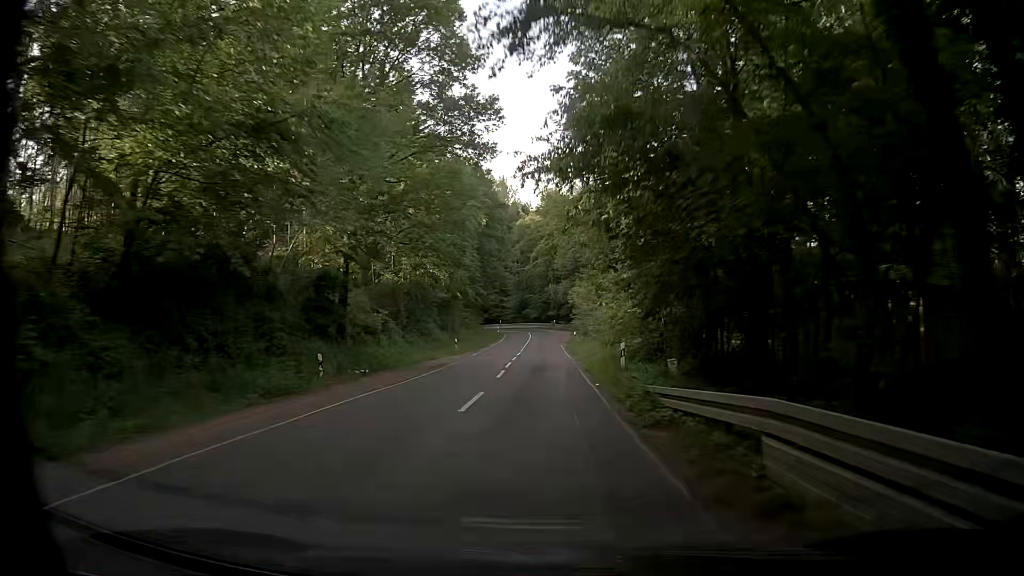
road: secondary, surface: asphalt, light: Day
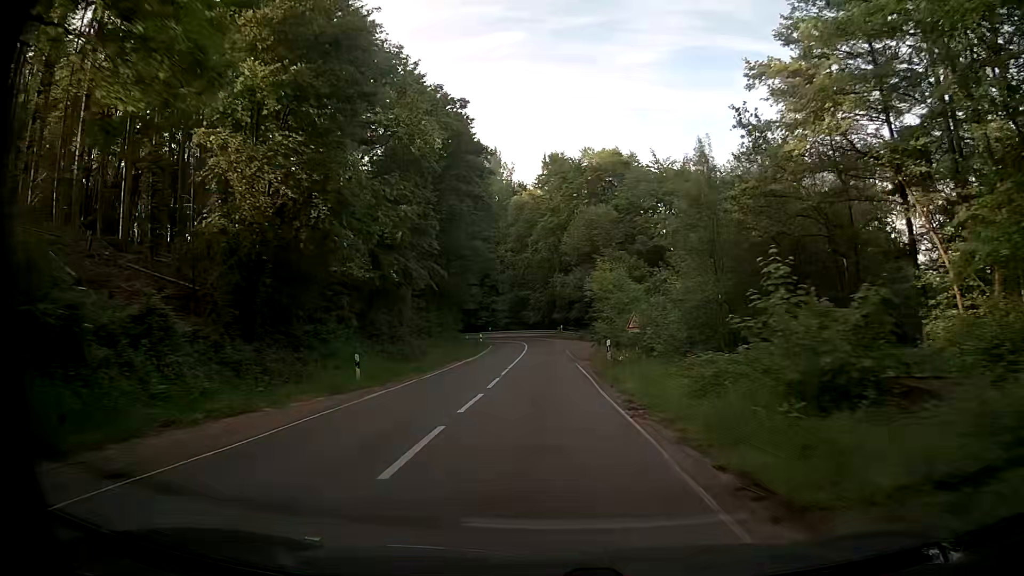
(+0.3, +26.9) m; 0°
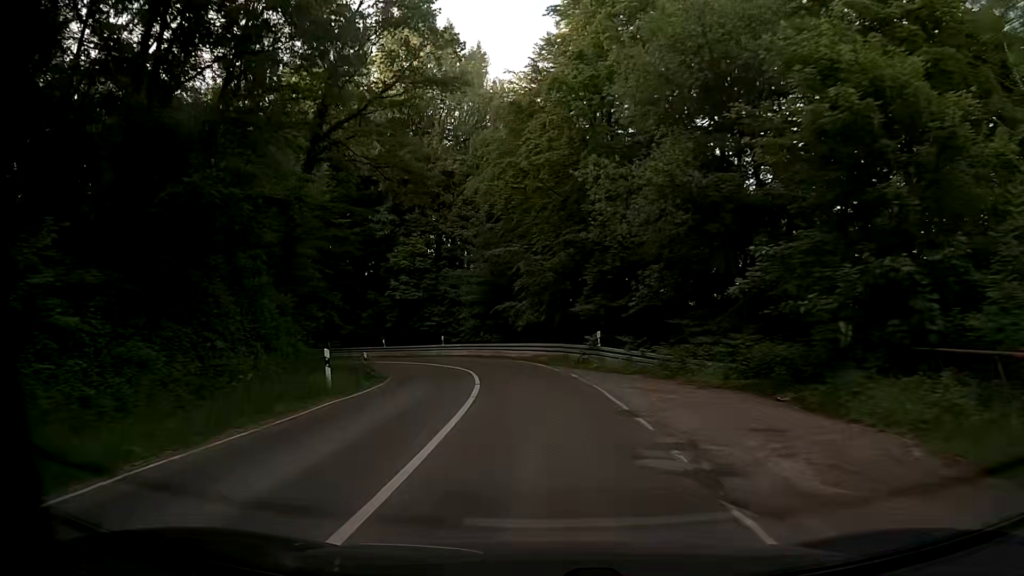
(+0.2, +43.8) m; 0°
(0, +10) (-1, +20) (-3, +30) (-6, +39) (-12, +47) (-19, +54) (-27, +61) (-35, +66) (-43, +71) (-52, +76) m
